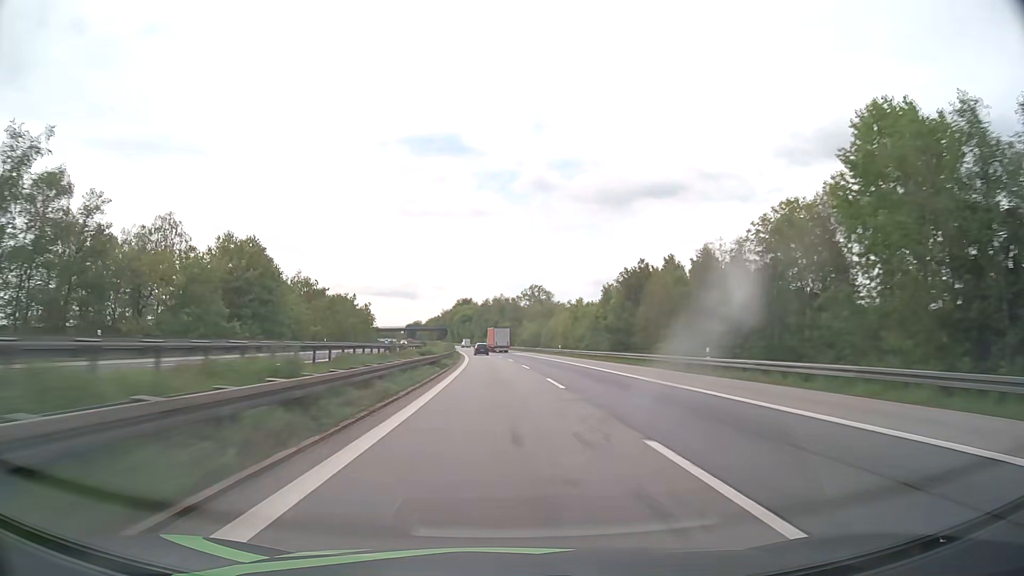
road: motorway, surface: asphalt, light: Day
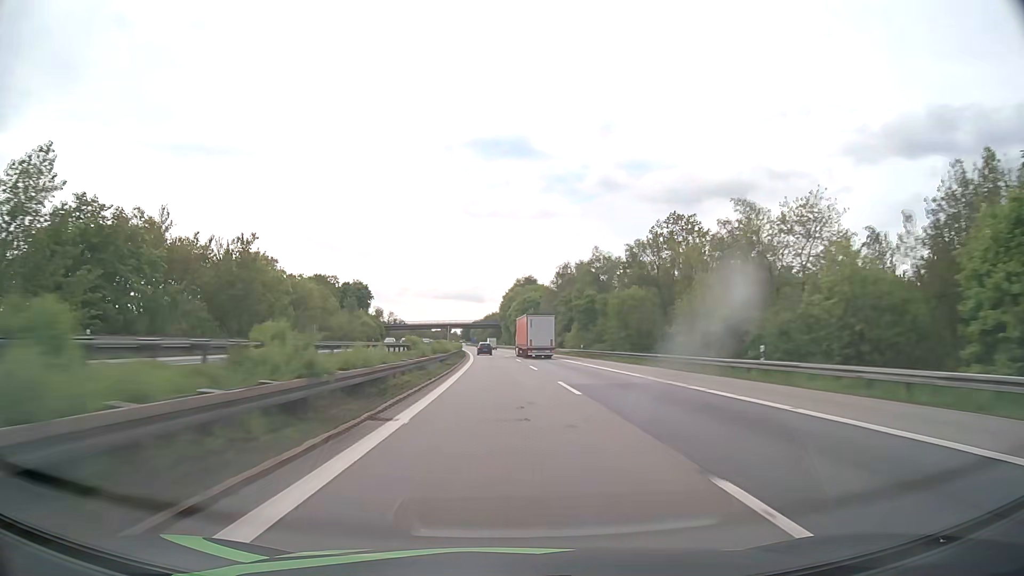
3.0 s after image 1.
(-5.6, +111.0) m; -6°
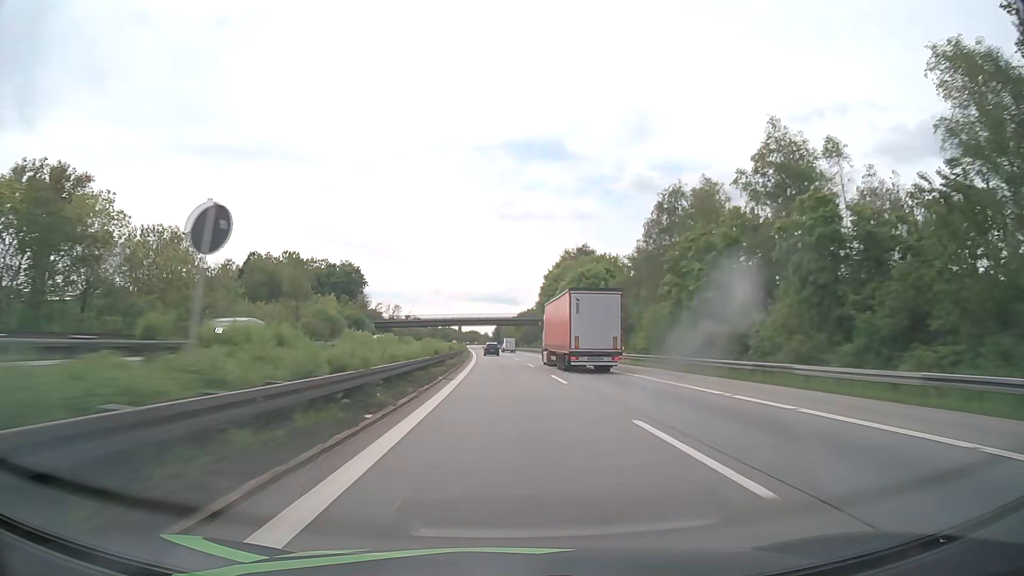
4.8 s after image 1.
(-1.8, +66.7) m; -3°
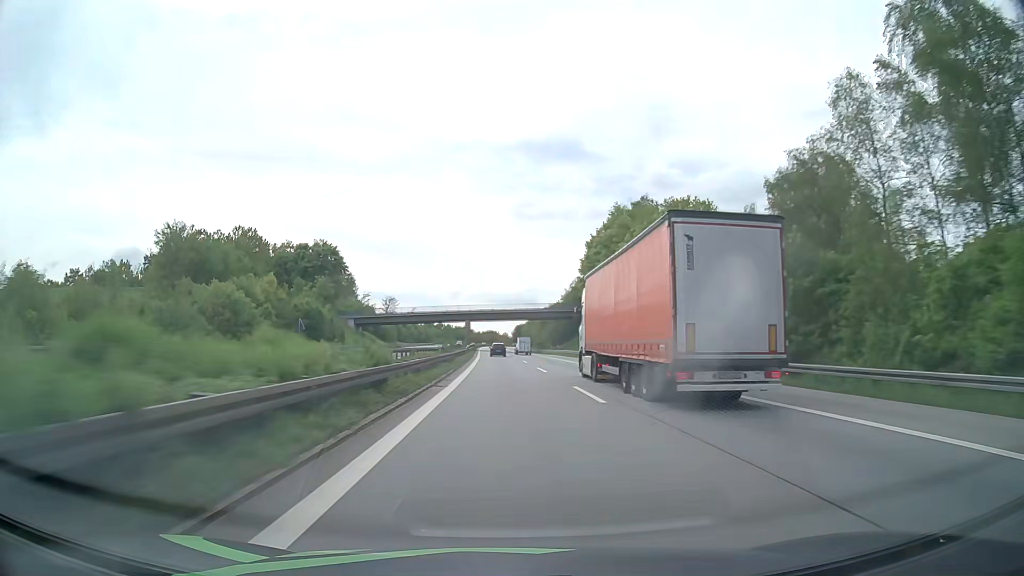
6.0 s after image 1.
(-0.7, +44.5) m; -2°
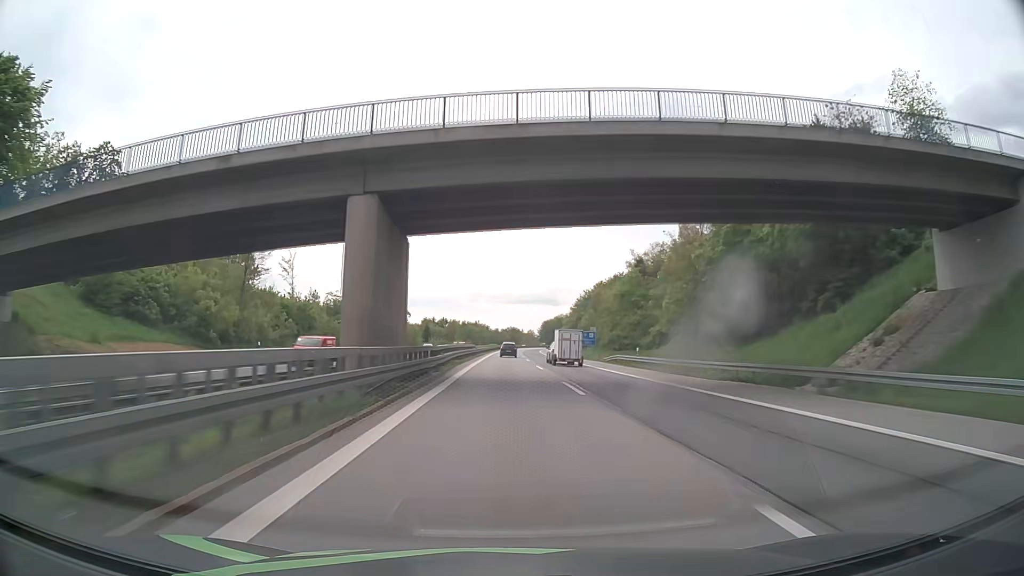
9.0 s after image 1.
(-2.7, +110.4) m; -2°
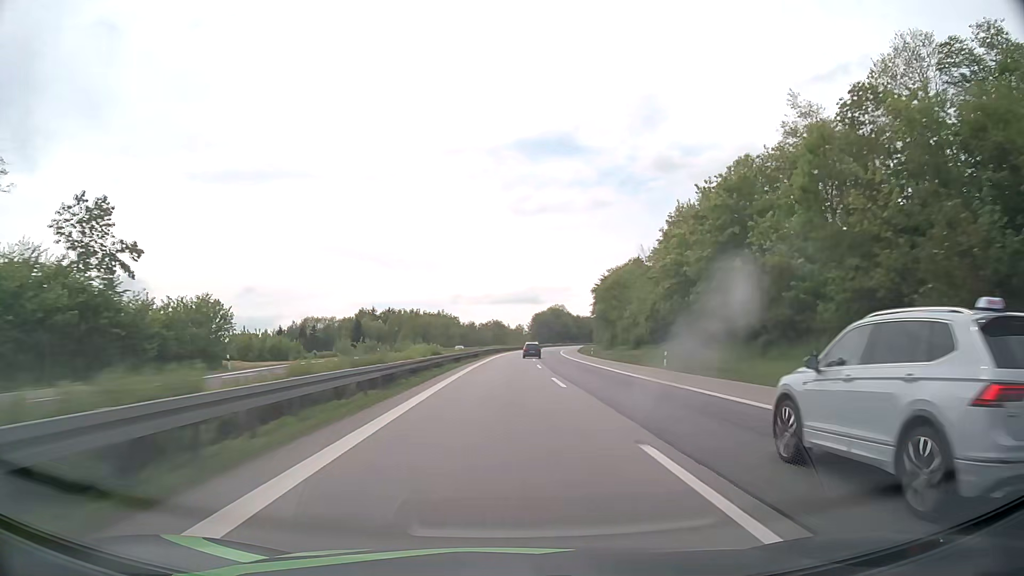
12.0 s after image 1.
(+0.4, +108.7) m; +1°
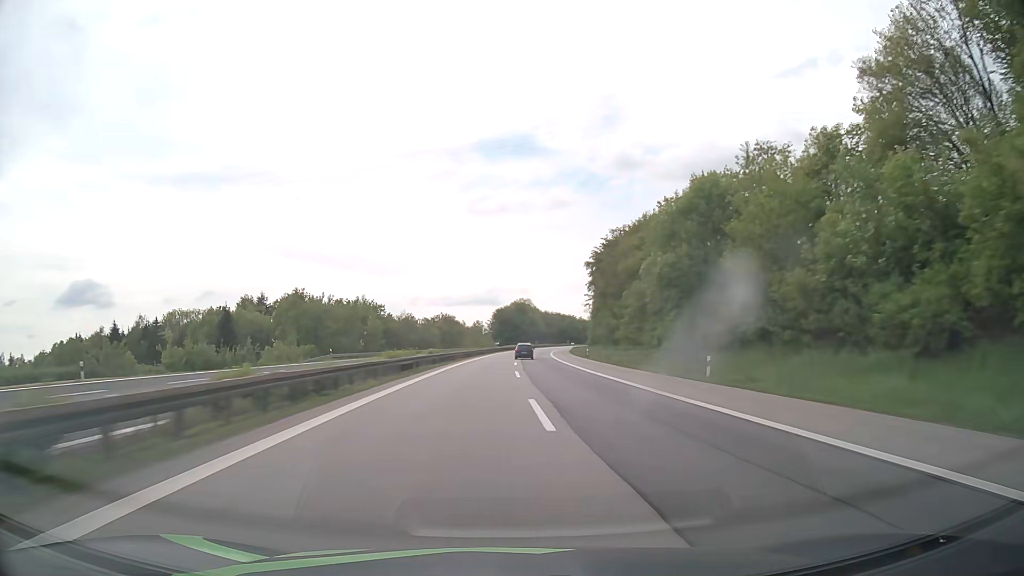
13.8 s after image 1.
(+1.7, +64.4) m; +3°
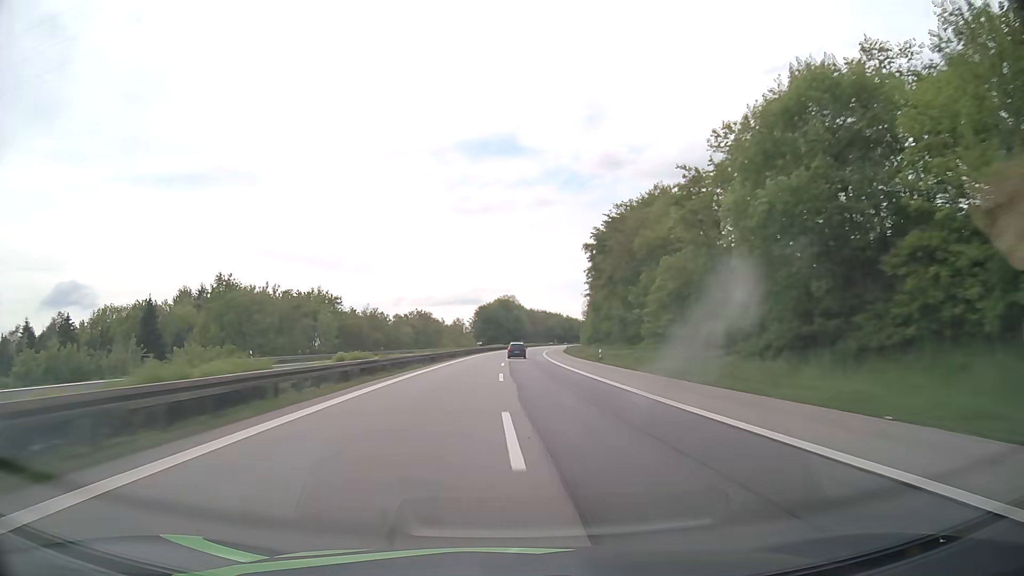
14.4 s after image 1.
(+0.3, +21.4) m; +1°
(0, +10) (0, +20) (0, +30) (+1, +40) (+1, +50) (+2, +60) (+2, +70) (+3, +80) (+3, +90) (+4, +100) m
